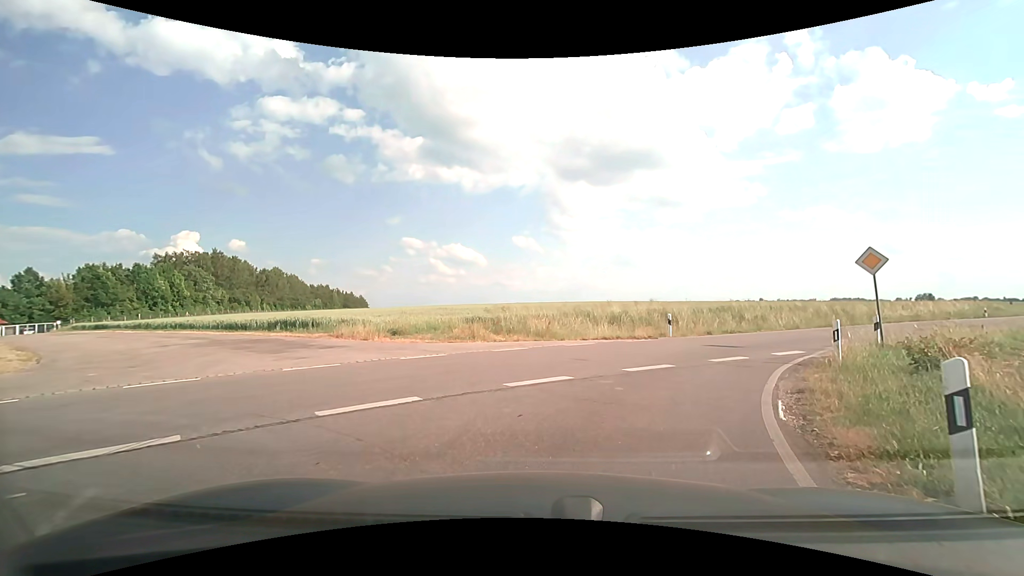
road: unclassified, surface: asphalt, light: Day
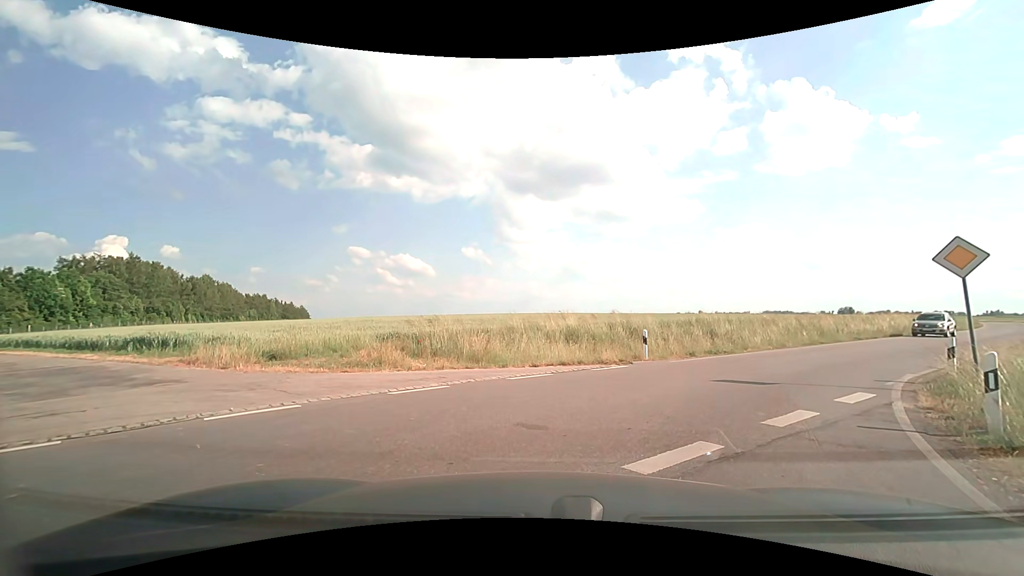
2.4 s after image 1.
(+0.3, +5.5) m; +6°
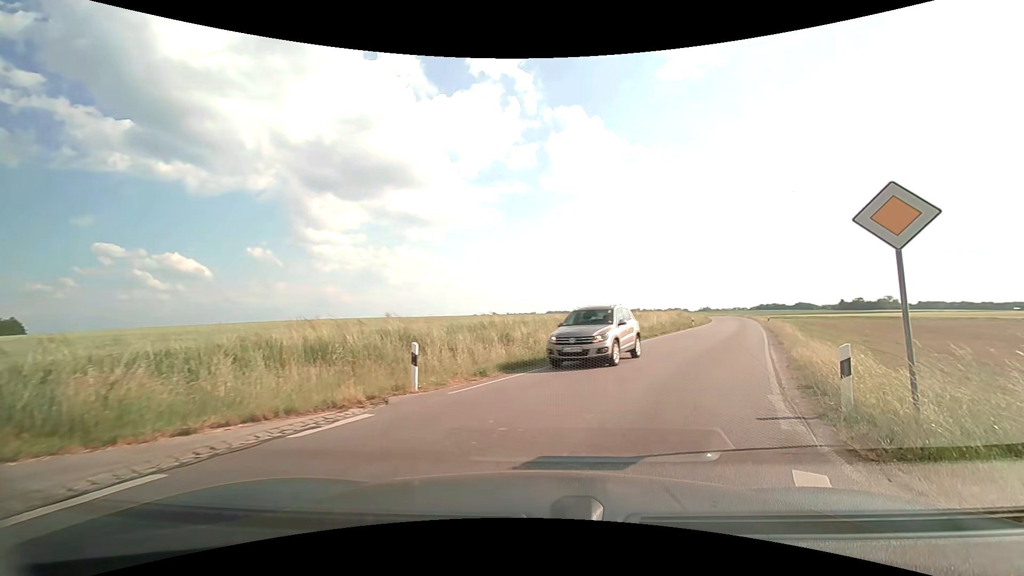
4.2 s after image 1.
(+1.1, +6.4) m; +21°
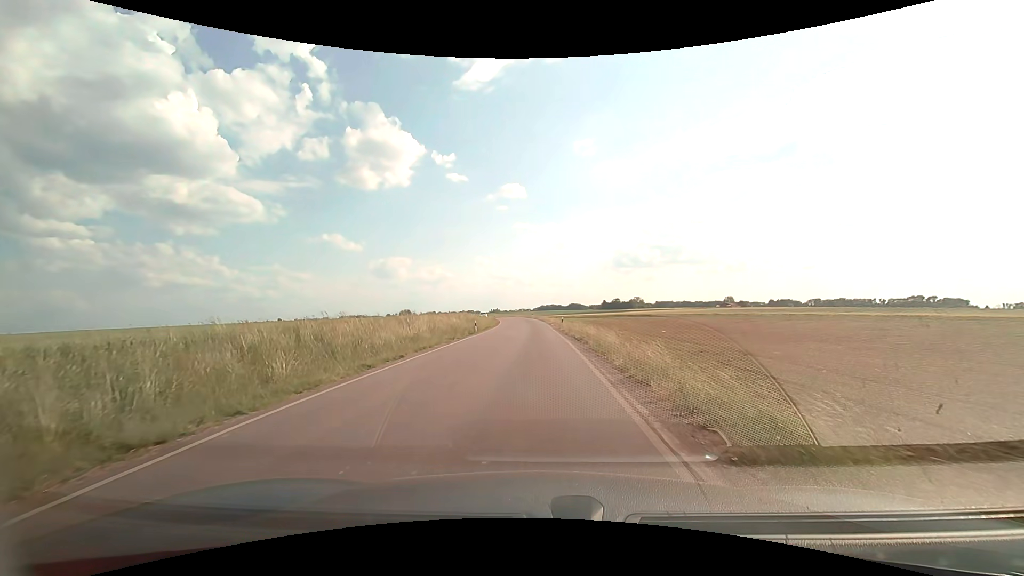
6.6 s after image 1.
(+4.6, +14.7) m; +25°
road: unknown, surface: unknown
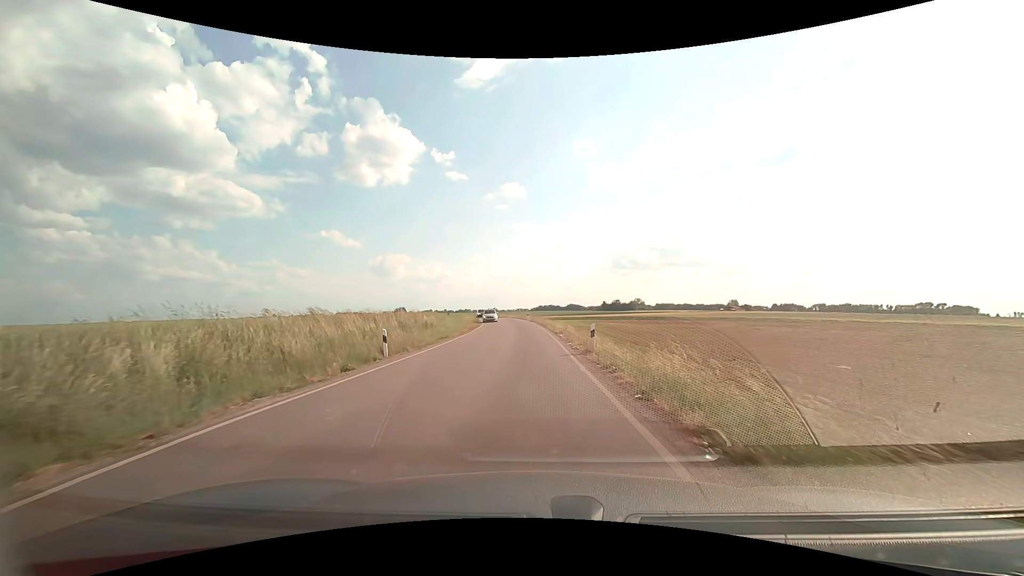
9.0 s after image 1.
(-0.1, +23.8) m; 0°
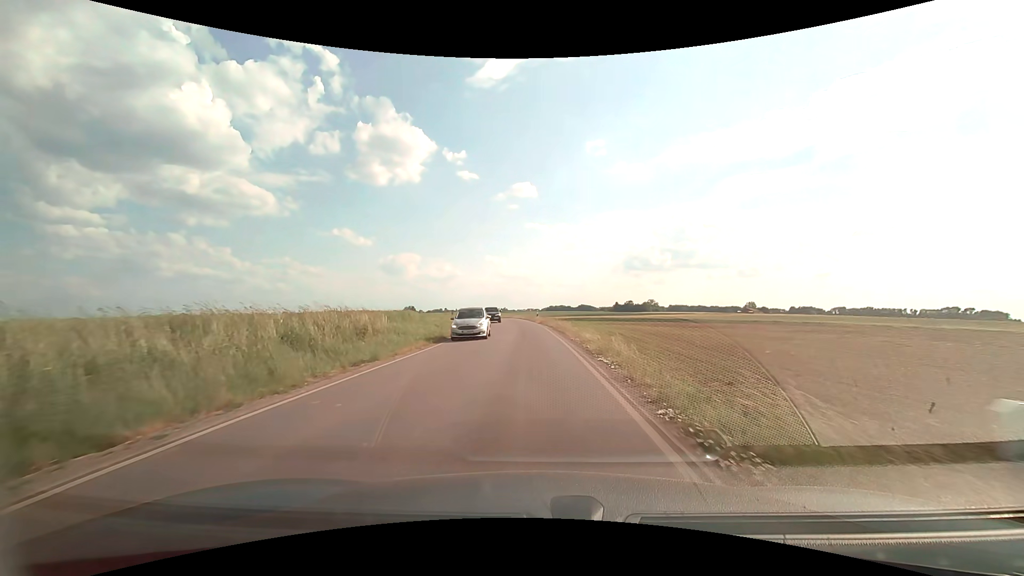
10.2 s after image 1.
(-0.1, +14.7) m; -1°
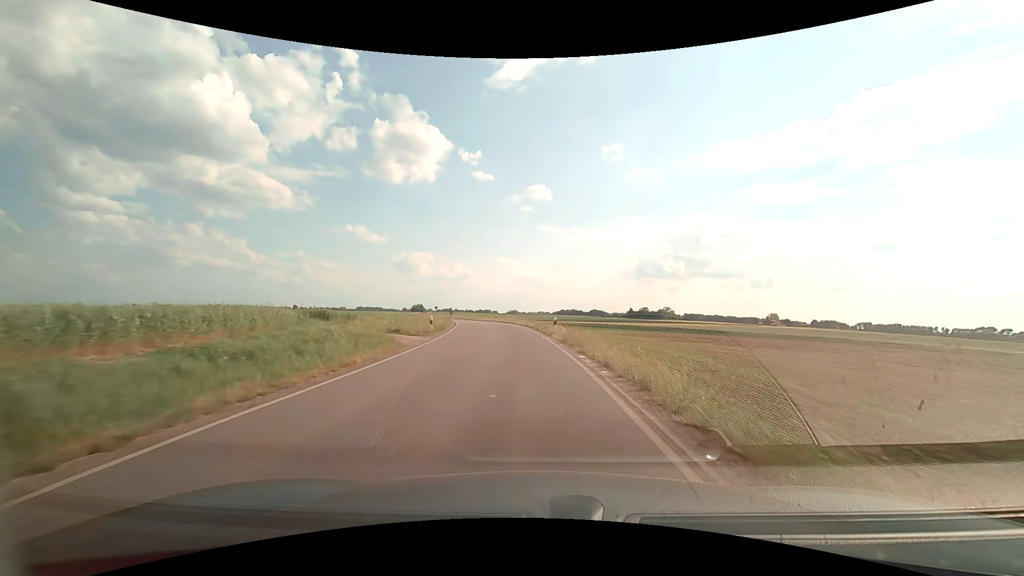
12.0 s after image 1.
(-0.3, +24.5) m; -1°
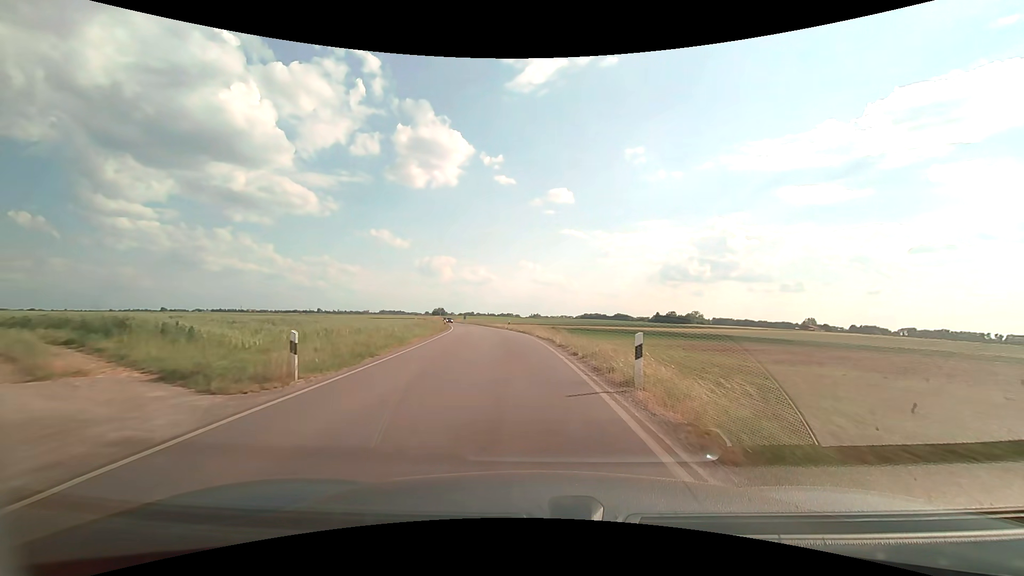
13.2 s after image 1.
(-0.3, +17.6) m; -2°
(0, +10) (-1, +20) (-2, +30) (-3, +40) (-4, +50) (-6, +60) (-8, +70) (-9, +79) (-11, +89) (-14, +99) m
